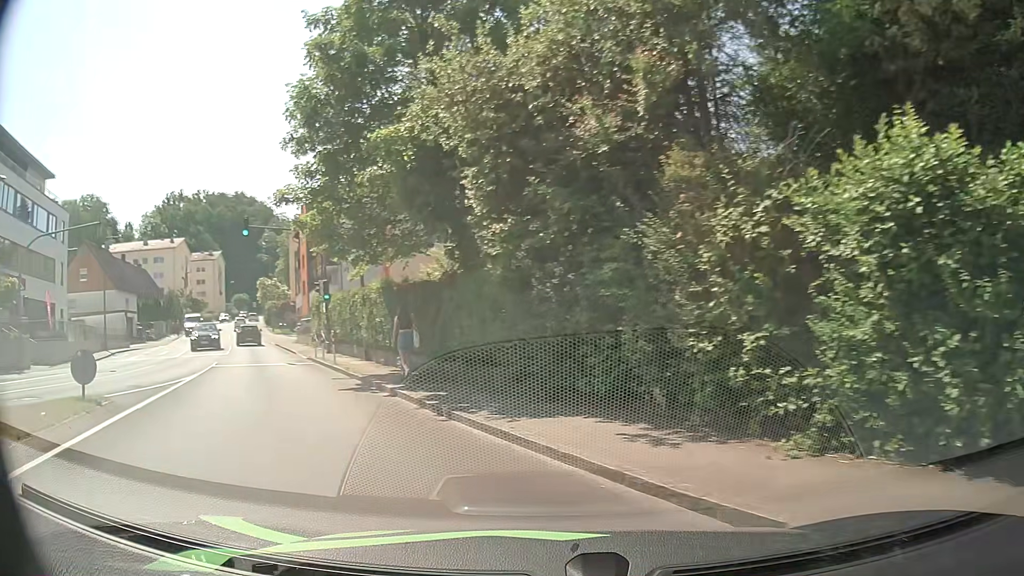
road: tertiary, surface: asphalt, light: Day
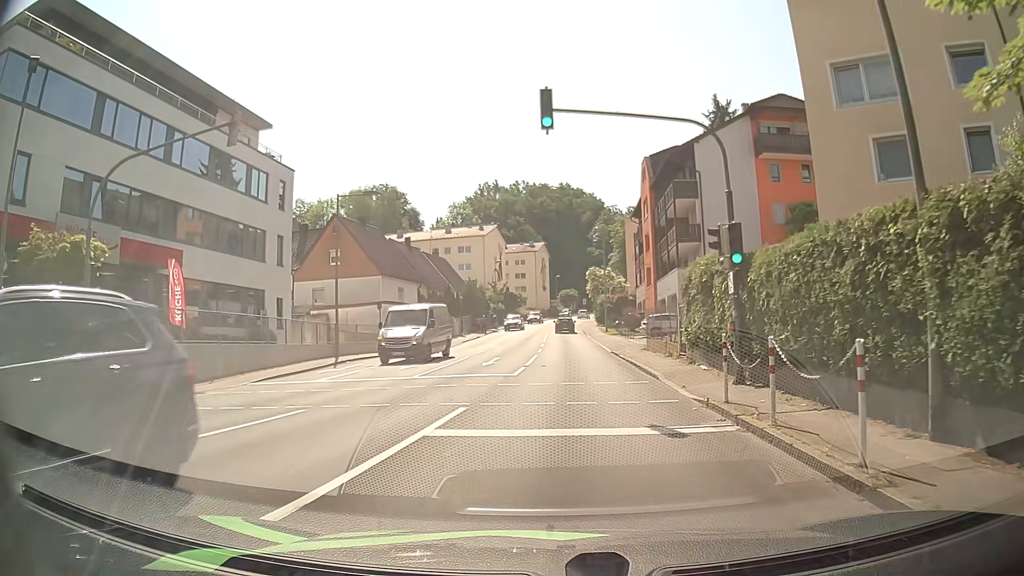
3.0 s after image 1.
(-6.2, +15.0) m; -31°
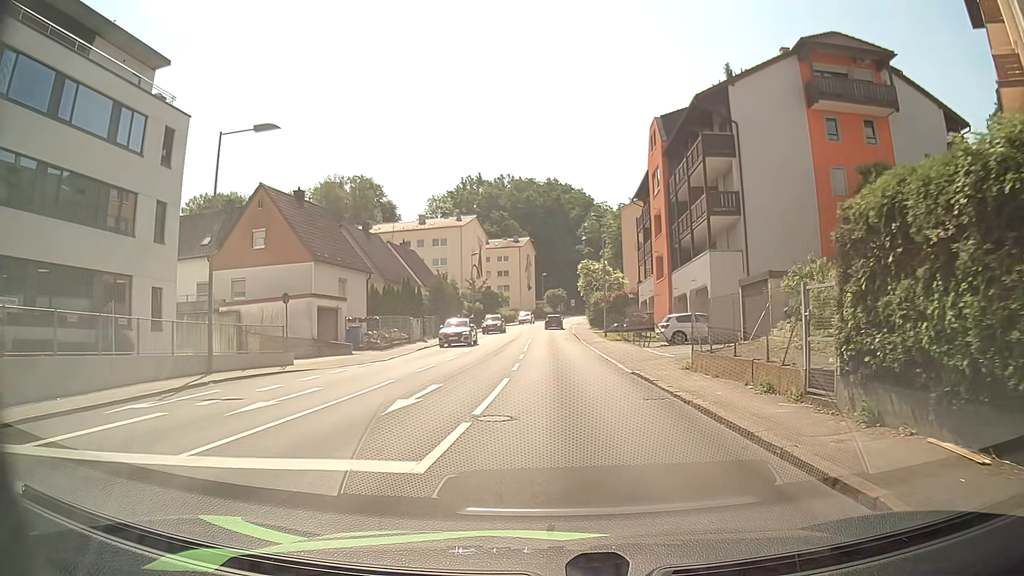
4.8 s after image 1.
(+0.4, +11.9) m; +3°
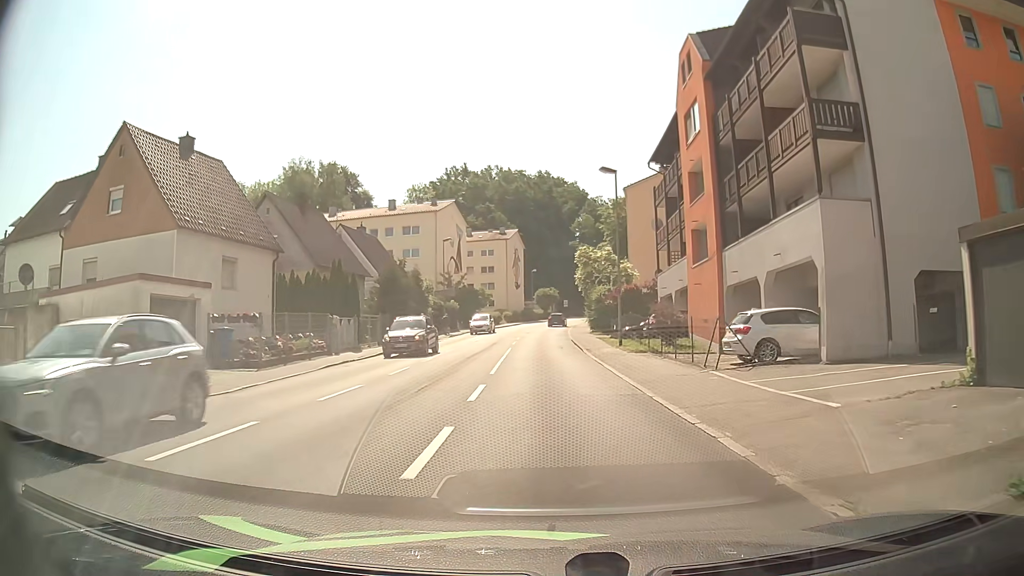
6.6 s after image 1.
(0.0, +14.2) m; +1°
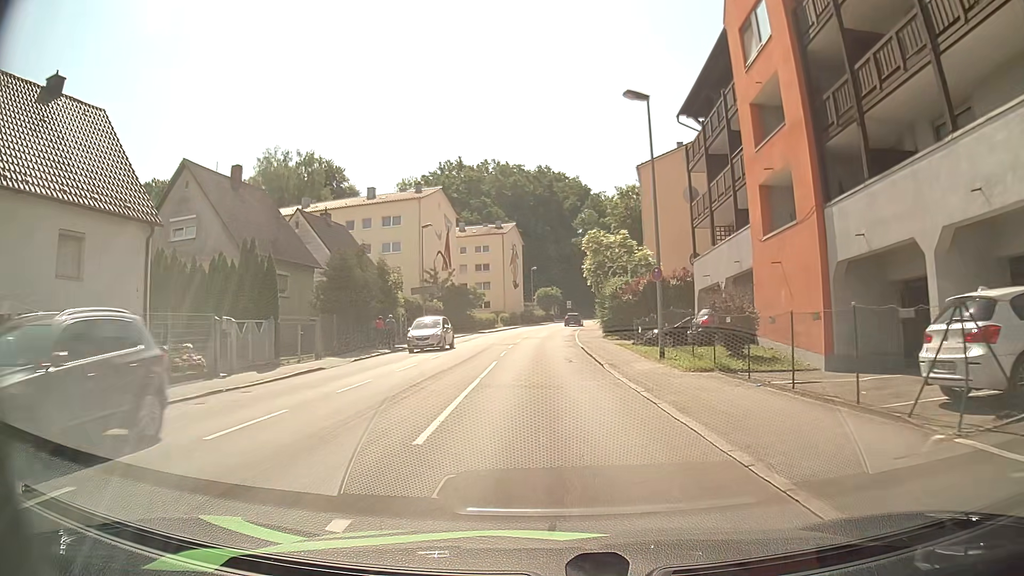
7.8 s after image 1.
(0.0, +10.6) m; 0°
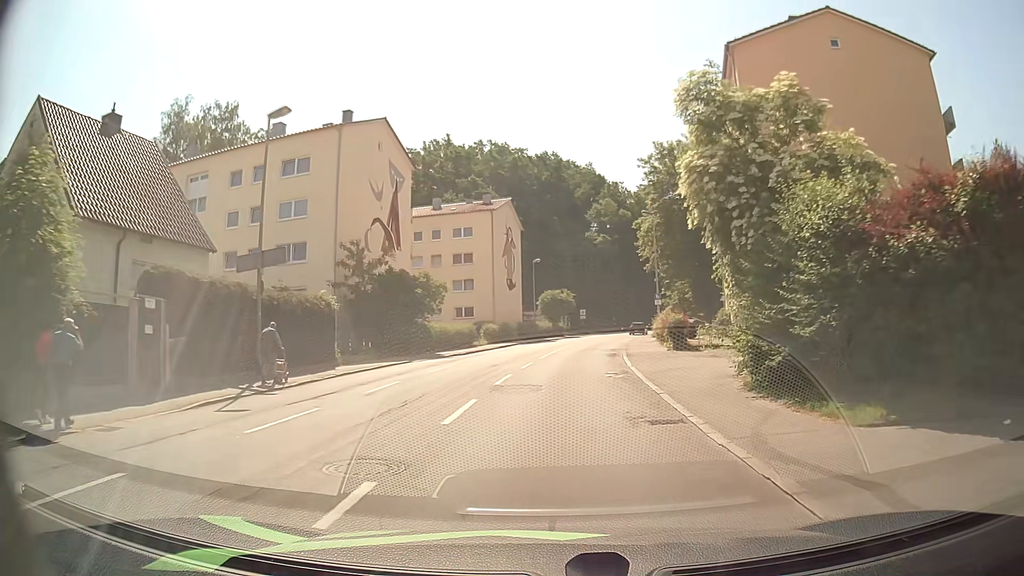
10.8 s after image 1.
(-0.3, +29.3) m; 0°
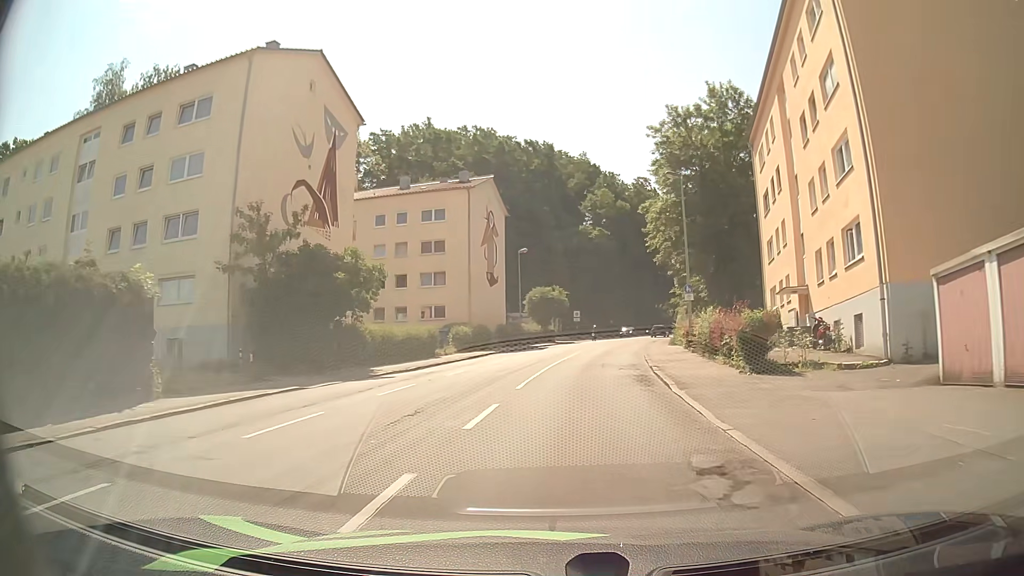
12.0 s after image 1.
(0.0, +12.2) m; 0°
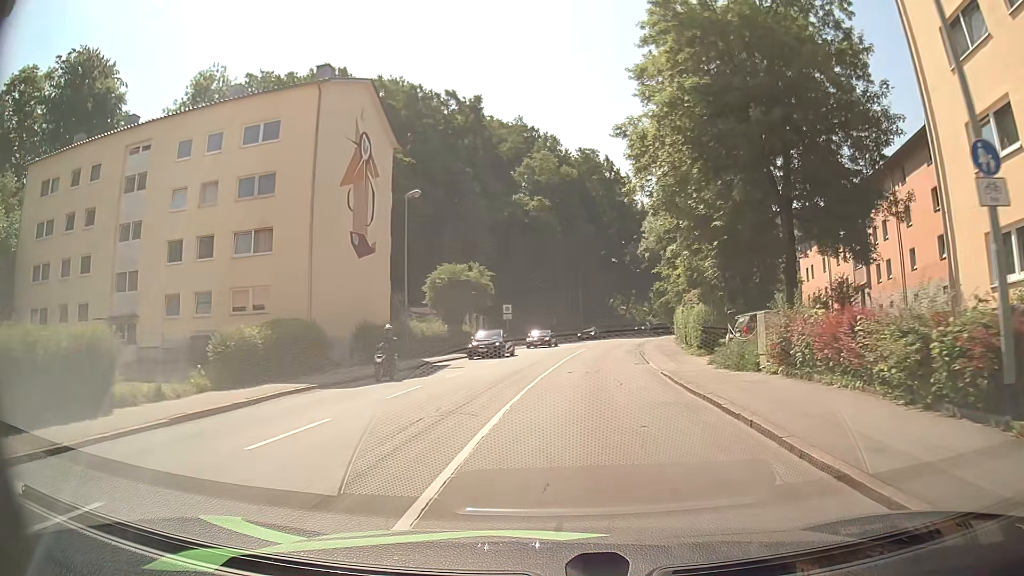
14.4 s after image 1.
(+1.3, +24.8) m; +6°
(0, +10) (+1, +20) (+2, +30) (+3, +40) (+5, +50) (+7, +60) (+9, +69) (+12, +79) (+15, +88) (+18, +98) m
